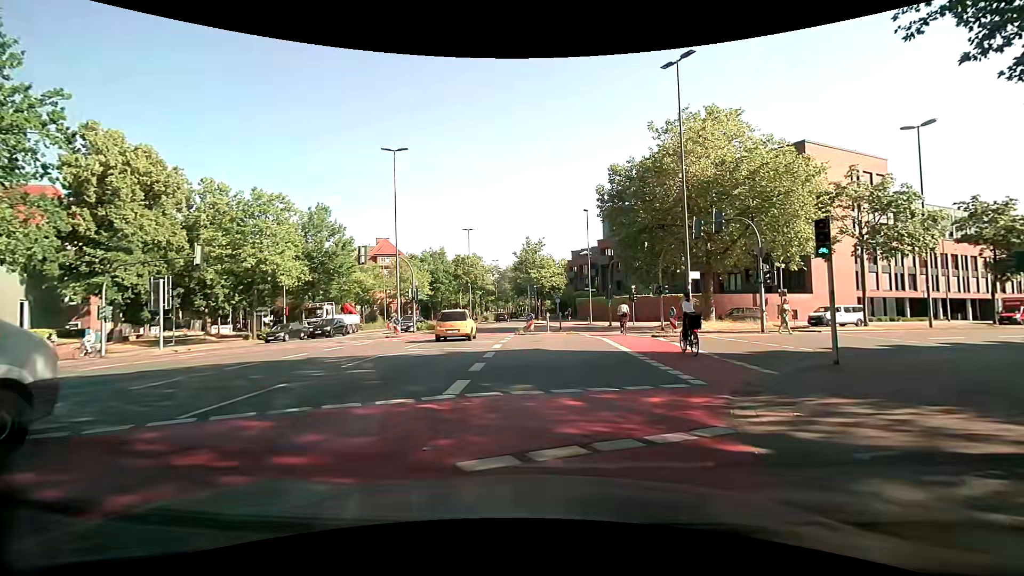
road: primary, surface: asphalt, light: Day
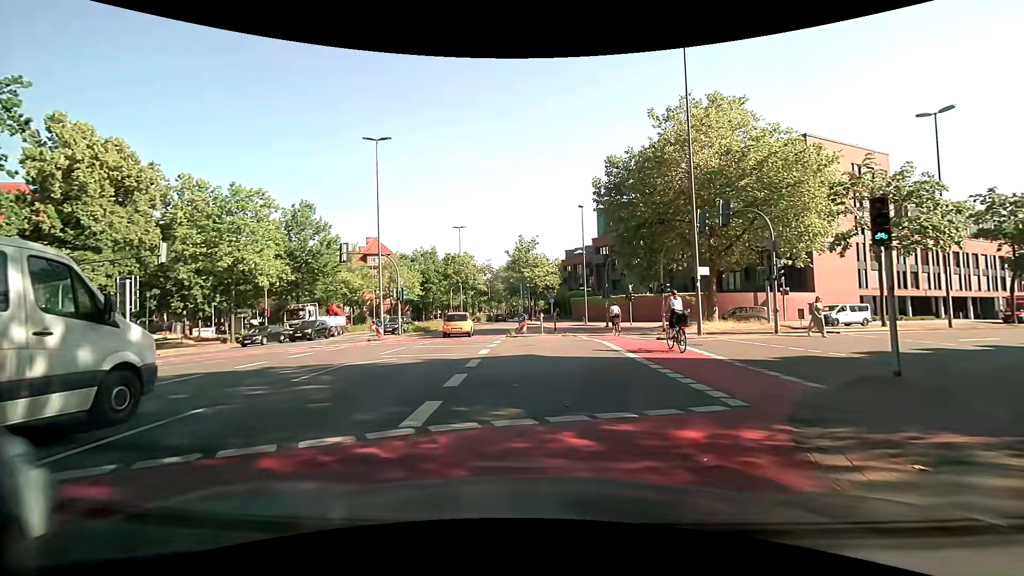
(0.0, +2.1) m; 0°
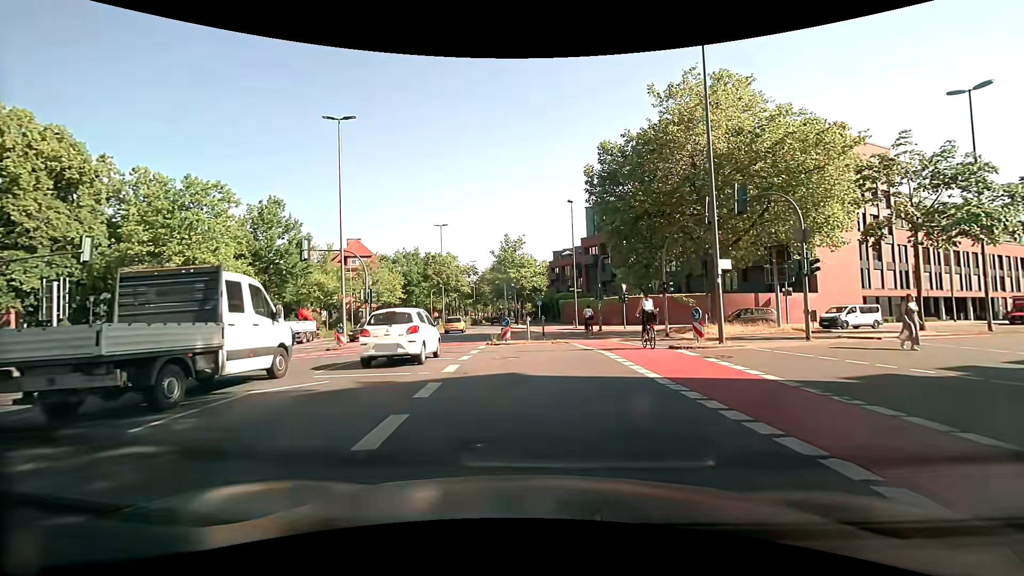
(+0.1, +3.7) m; +1°
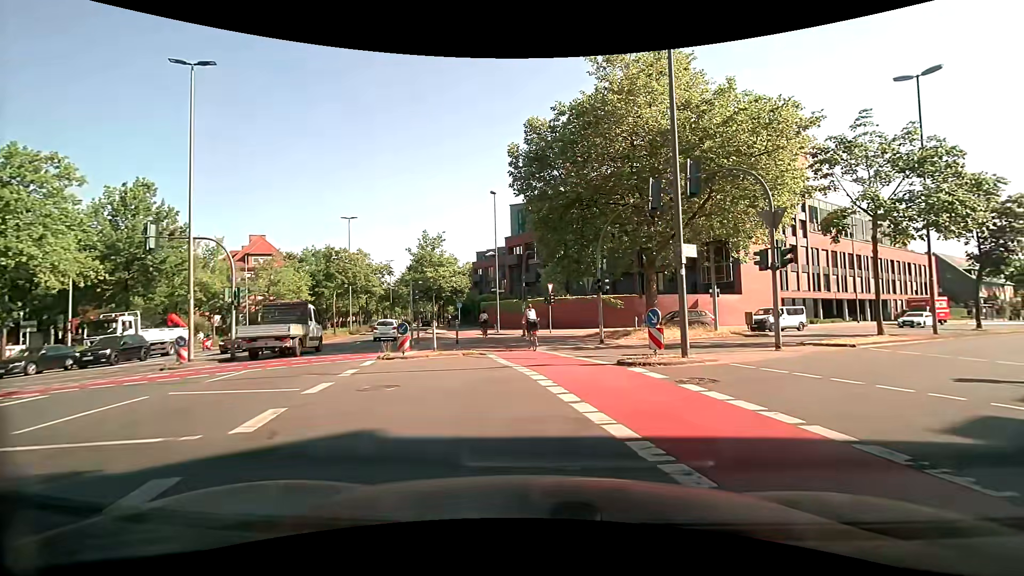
(+0.4, +4.8) m; +8°
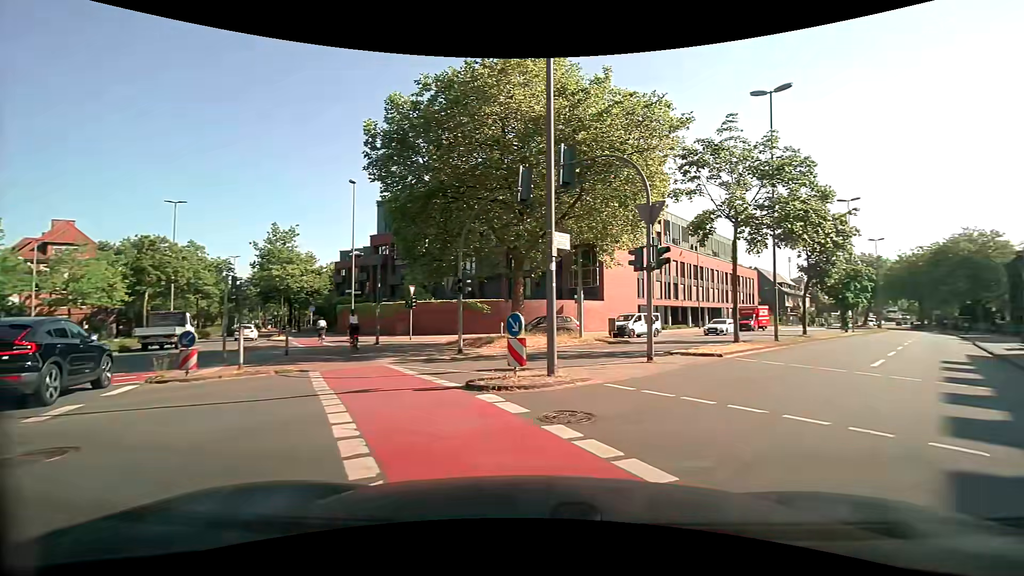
(+0.4, +3.1) m; +16°
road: tertiary
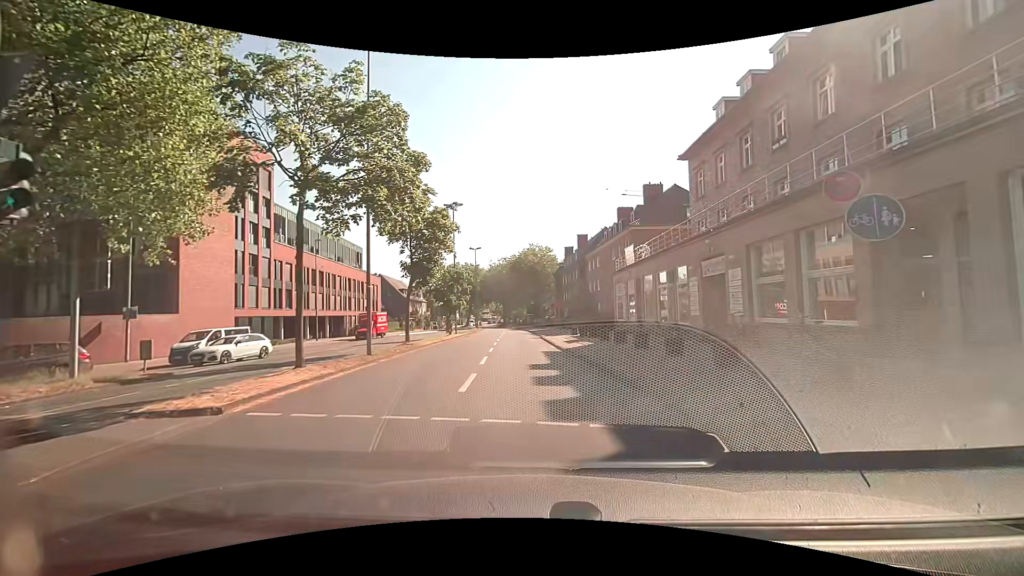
(+3.1, +6.9) m; +41°
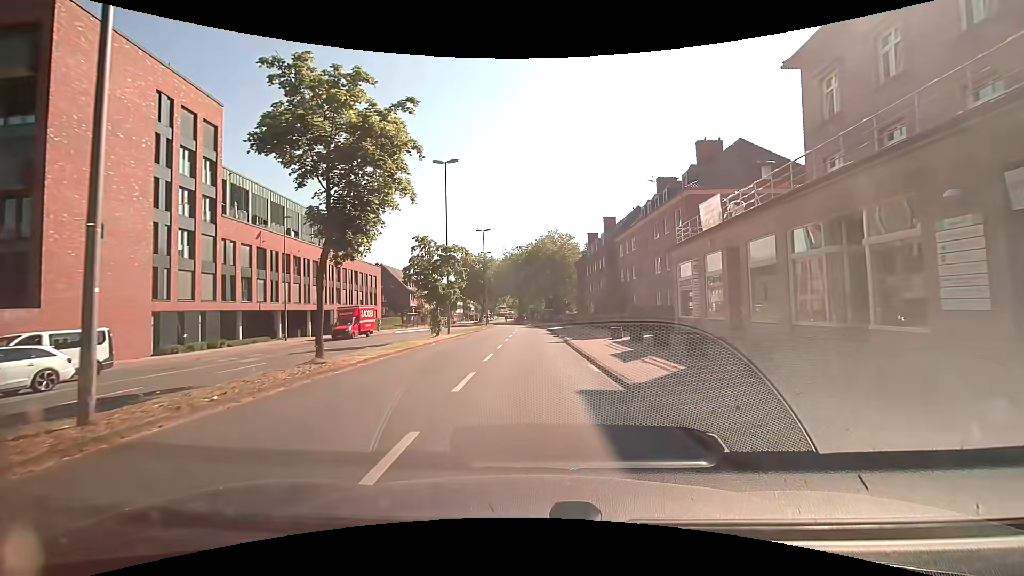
(-0.1, +12.7) m; -3°
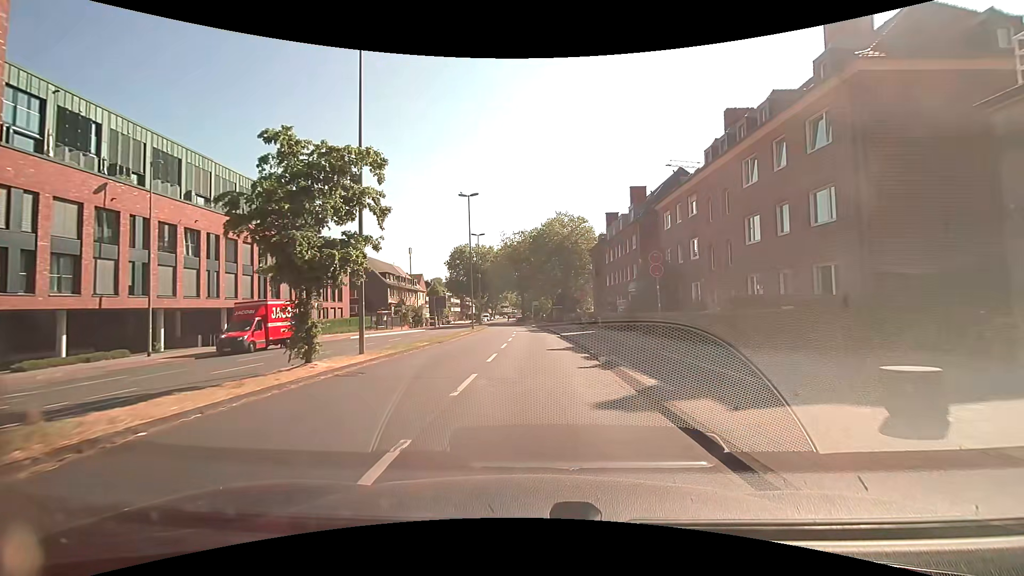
(-0.1, +18.7) m; 0°
(0, +10) (0, +20) (0, +30) (-1, +40) (-1, +50) (-2, +60) (-3, +70) (-4, +80) (-5, +90) (-6, +100) m
